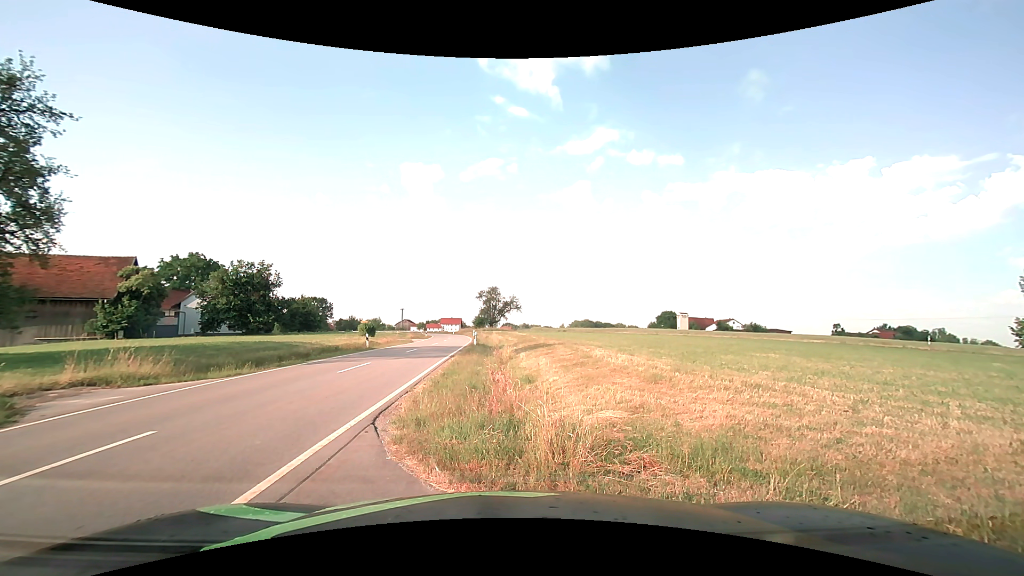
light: Day
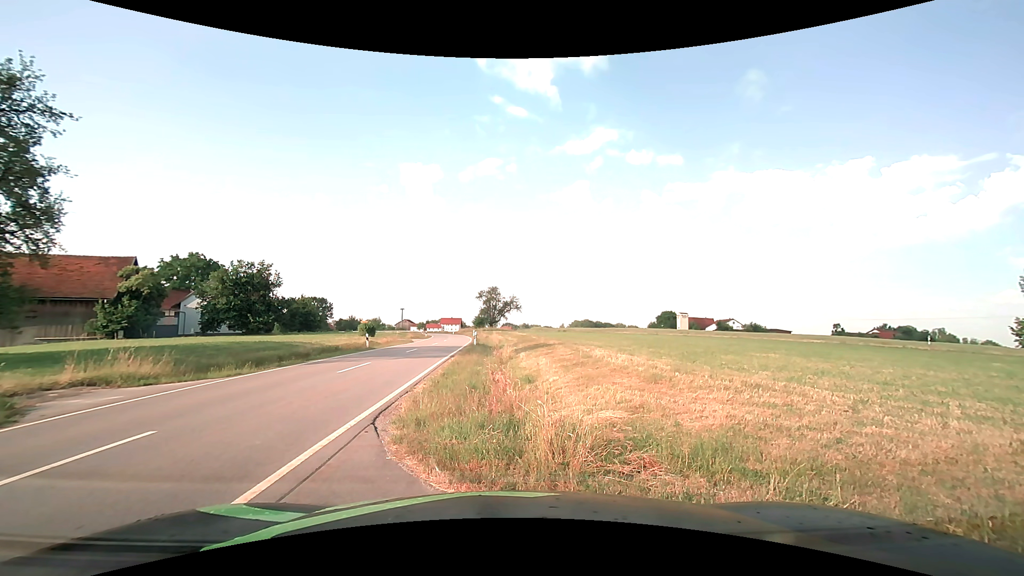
(0.0, 0.0) m; 0°
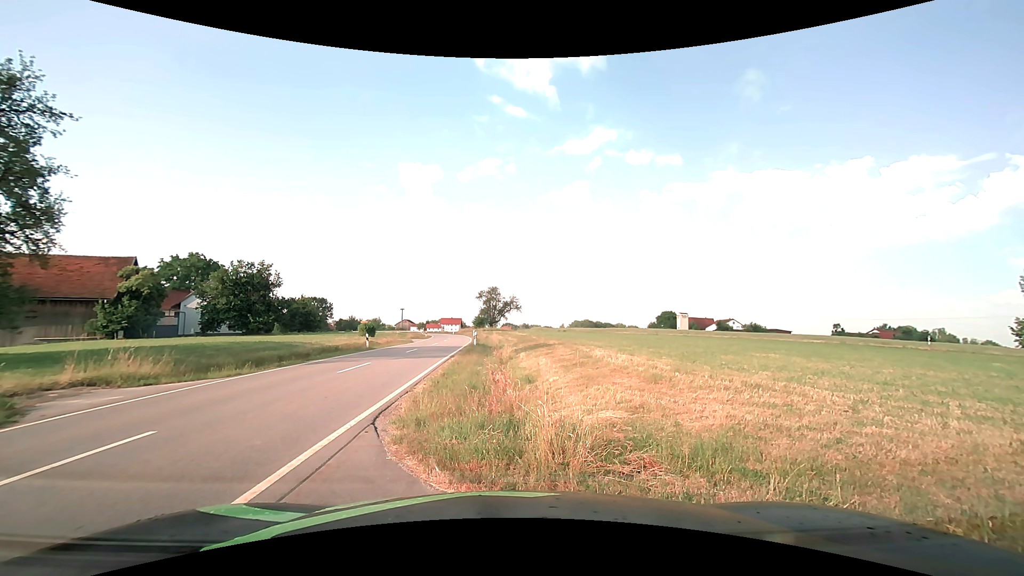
(0.0, 0.0) m; 0°
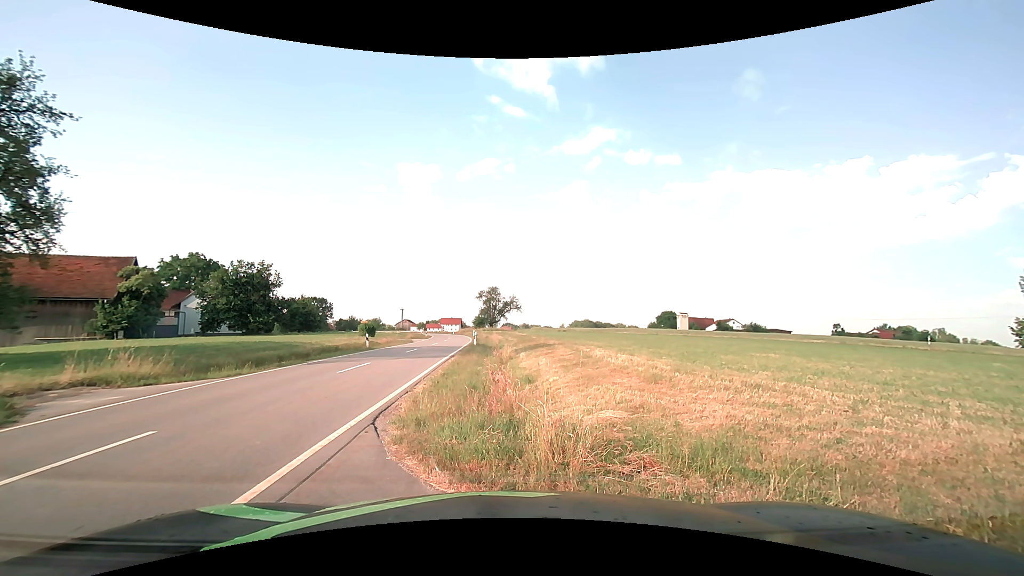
(0.0, +0.1) m; 0°
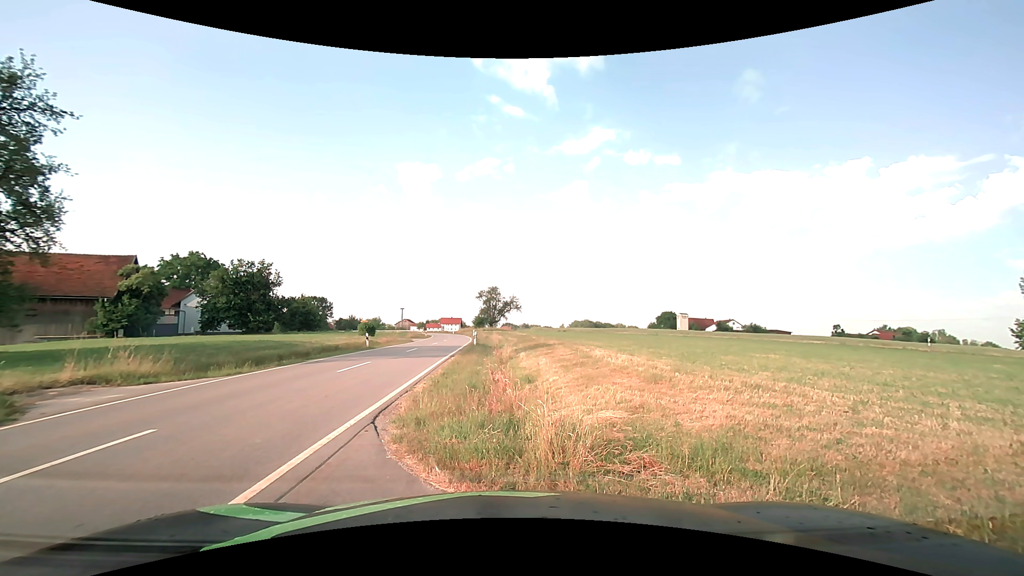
(0.0, 0.0) m; 0°
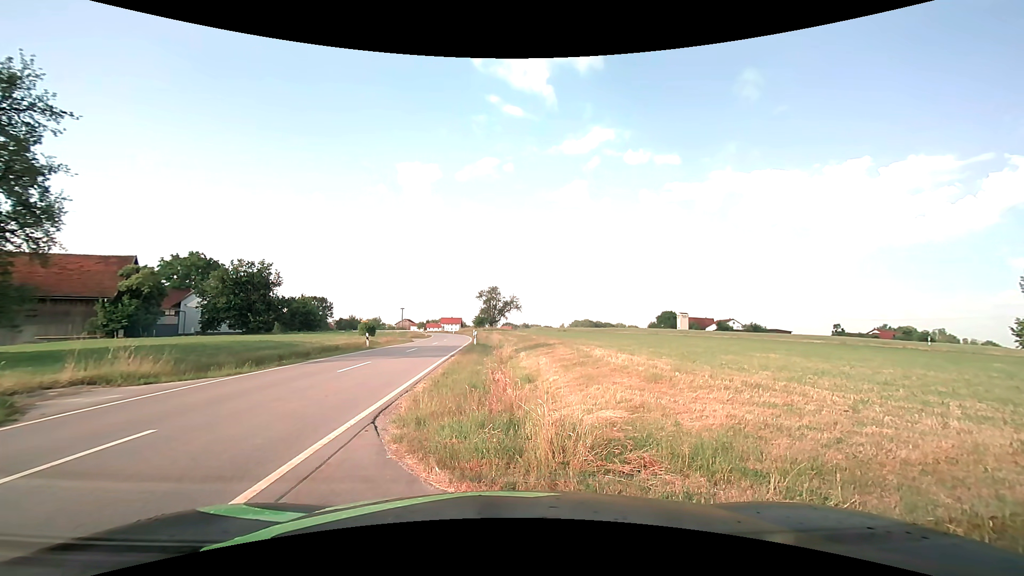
(0.0, 0.0) m; 0°
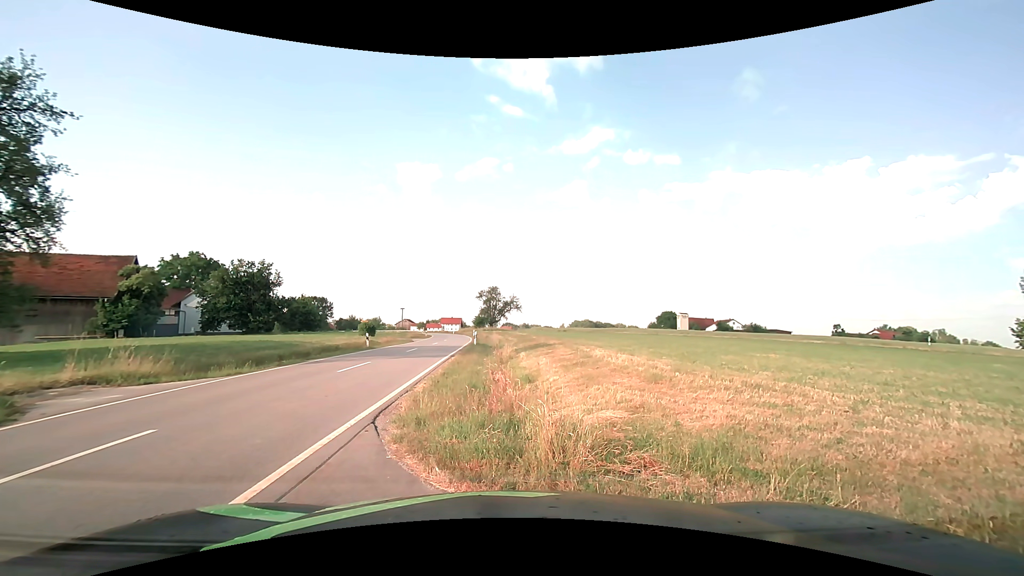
(0.0, 0.0) m; 0°
(-4, +9) (-5, +19) (-6, +29) (-6, +39) (-7, +49) (-8, +59) (-9, +69) (-10, +79) (-12, +89) (-14, +98) m
